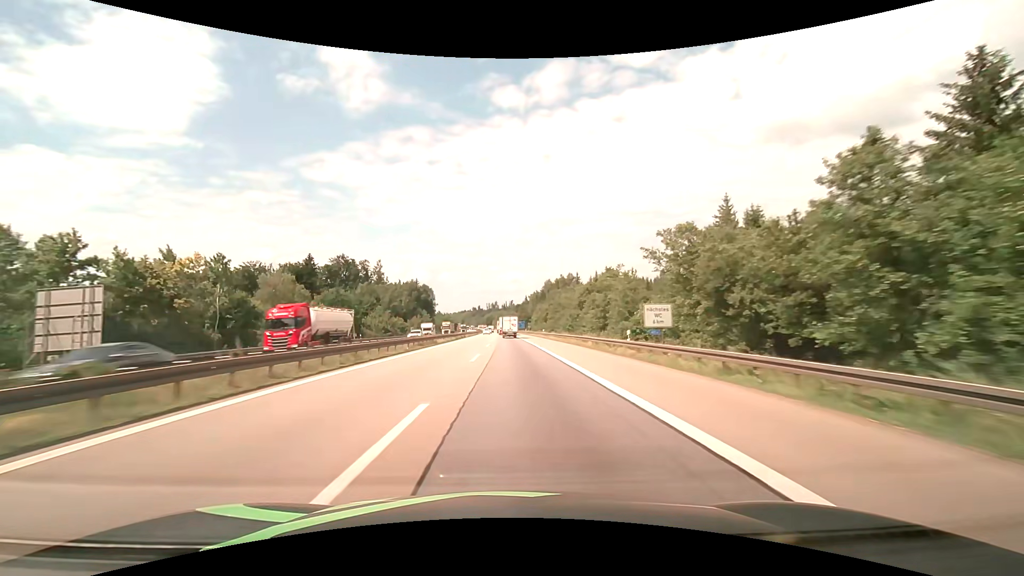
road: motorway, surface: asphalt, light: Day
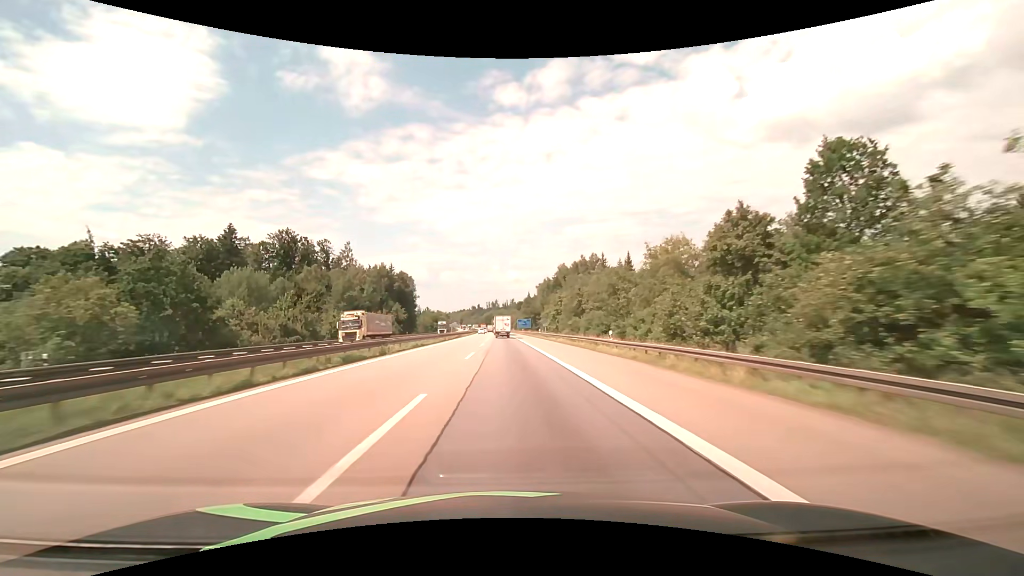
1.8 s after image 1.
(-0.3, +52.6) m; 0°
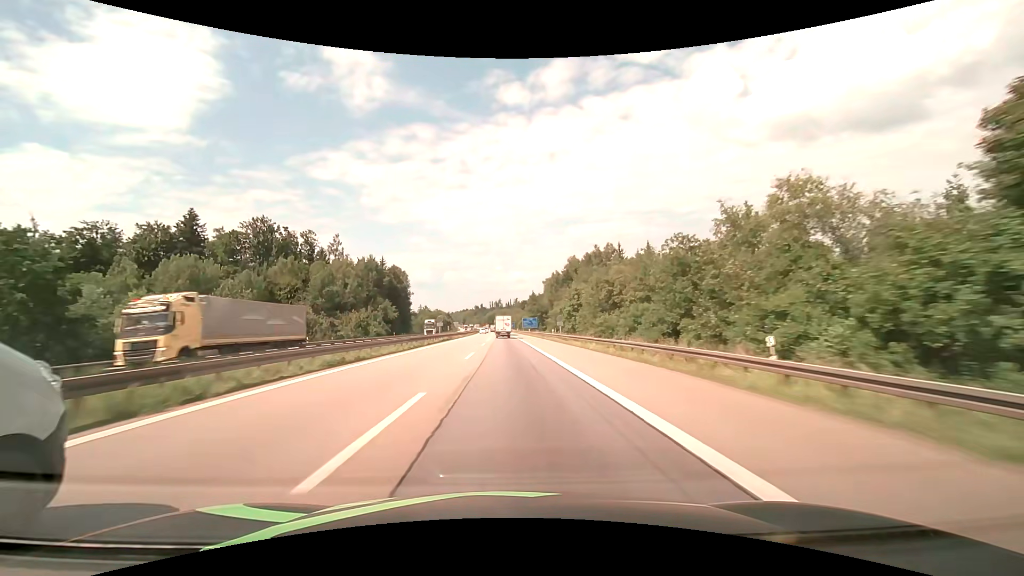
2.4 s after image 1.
(0.0, +17.7) m; 0°
